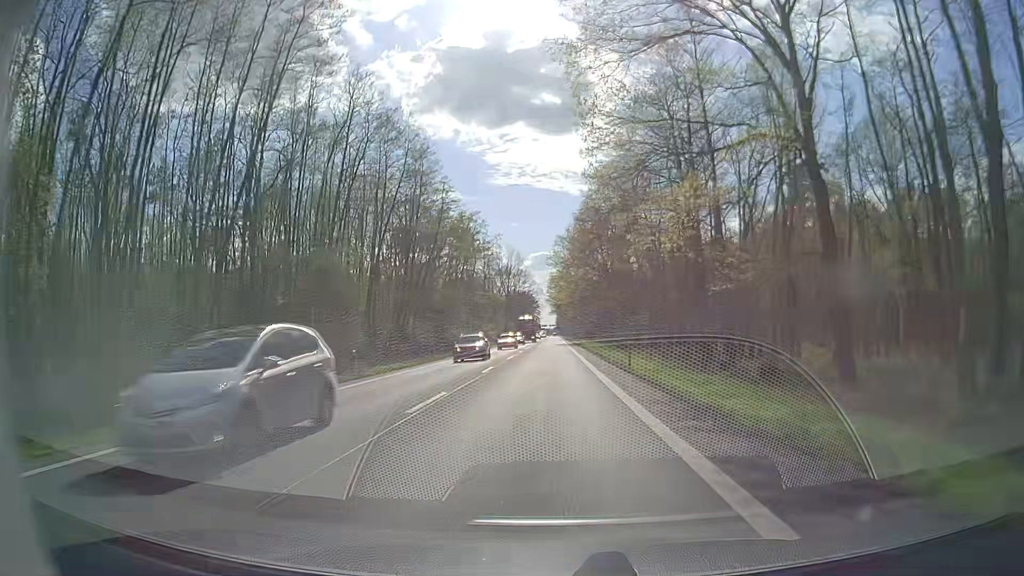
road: secondary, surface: asphalt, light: Day
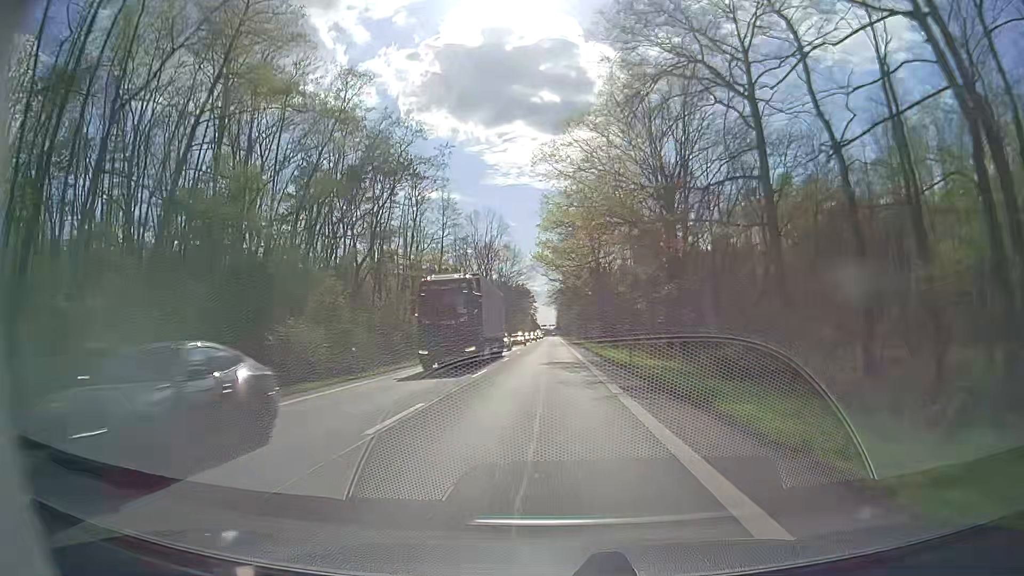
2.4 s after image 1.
(+0.5, +51.1) m; 0°
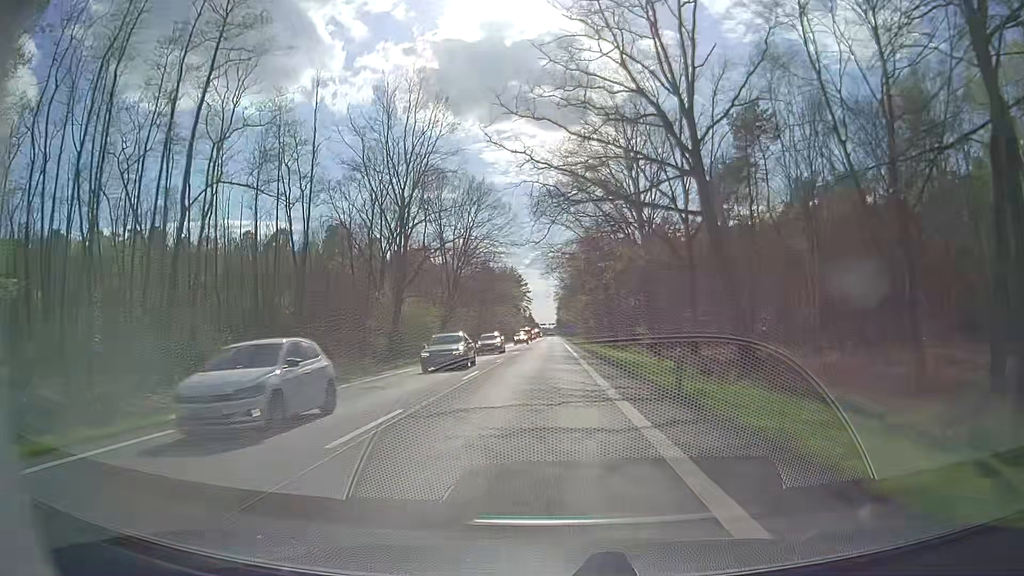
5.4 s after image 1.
(+0.2, +61.9) m; 0°
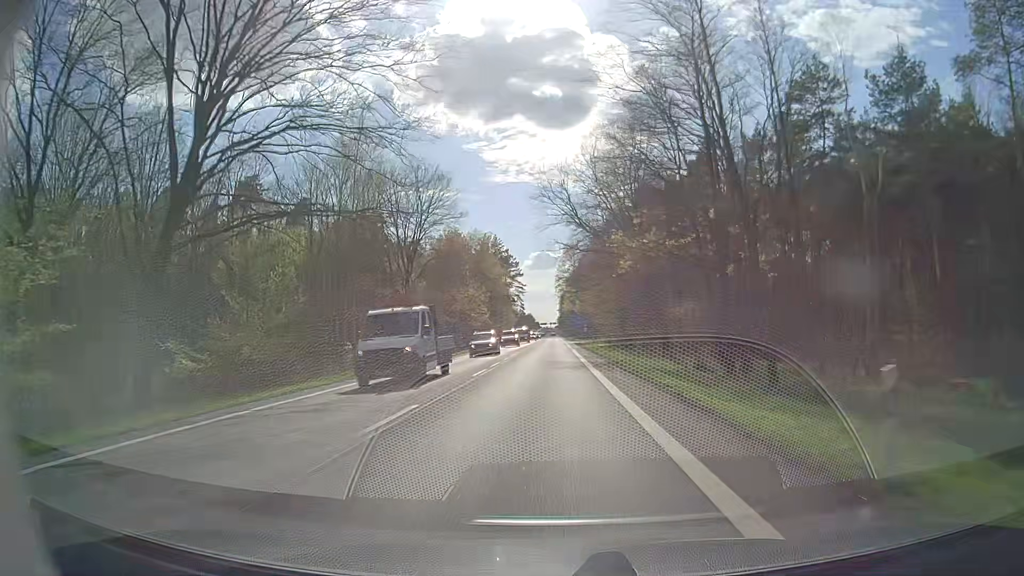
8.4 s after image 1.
(-0.3, +59.9) m; 0°
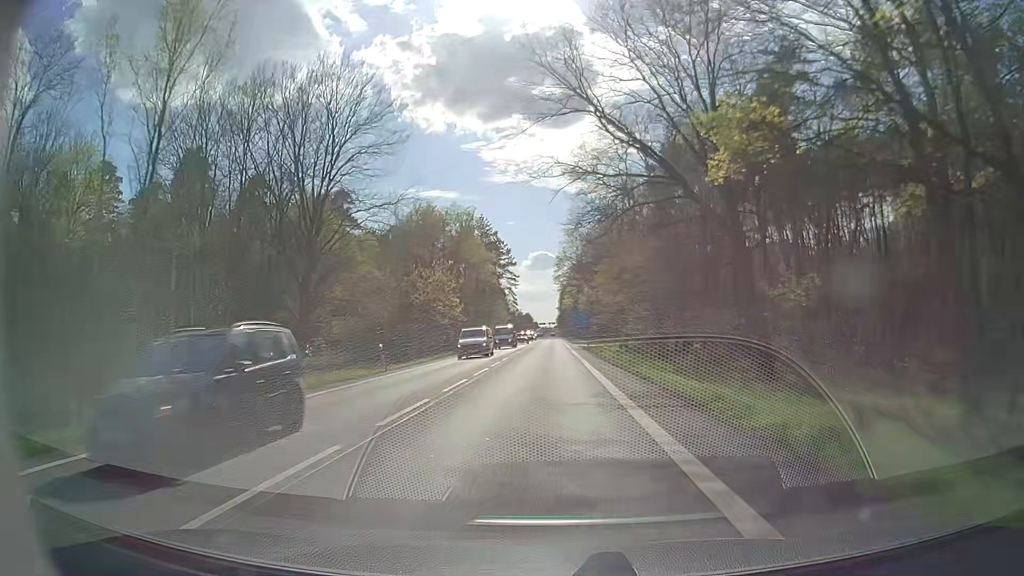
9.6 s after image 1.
(+0.1, +23.4) m; 0°
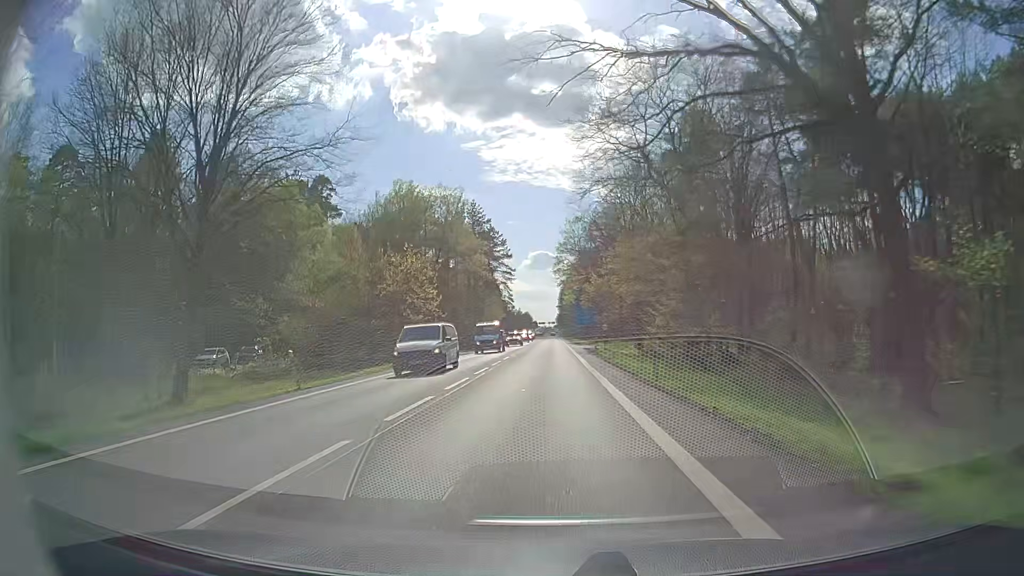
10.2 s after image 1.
(+0.1, +11.6) m; +1°
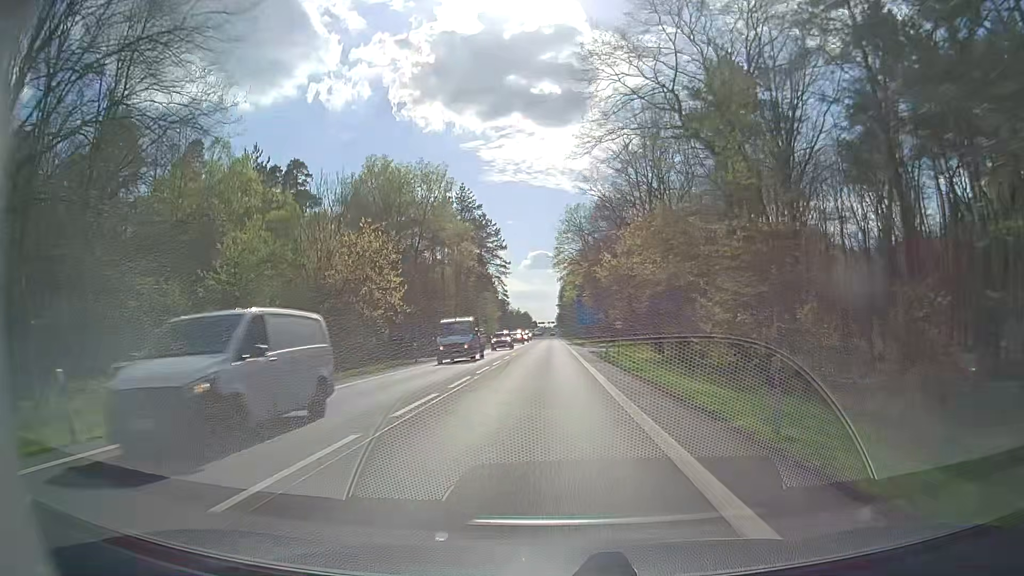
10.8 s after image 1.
(0.0, +11.5) m; 0°
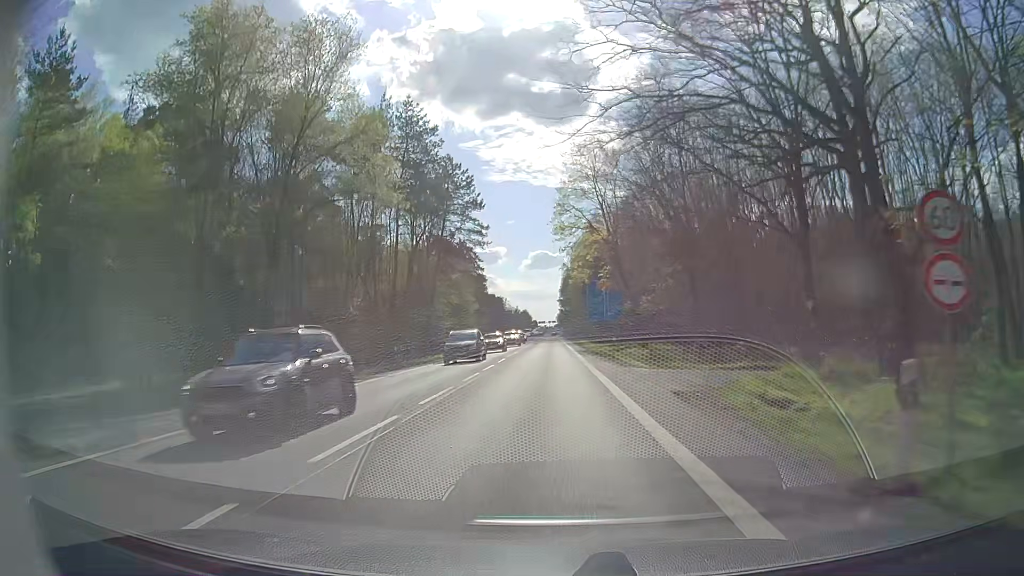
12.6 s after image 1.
(0.0, +34.1) m; 0°
(0, +10) (0, +20) (0, +30) (0, +40) (0, +50) (0, +60) (0, +70) (0, +80) (0, +90) (0, +100) m
